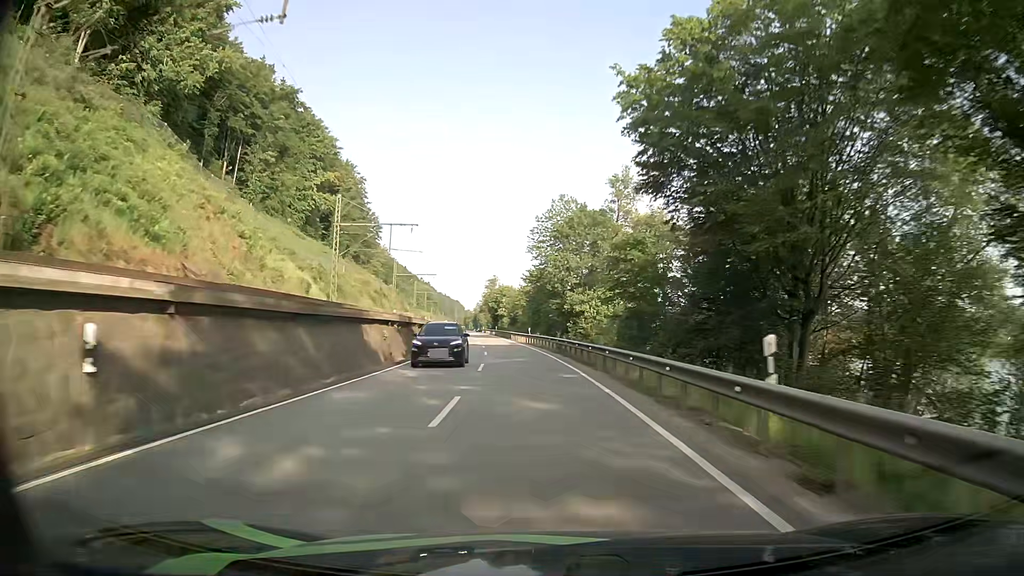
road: primary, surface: asphalt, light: Day
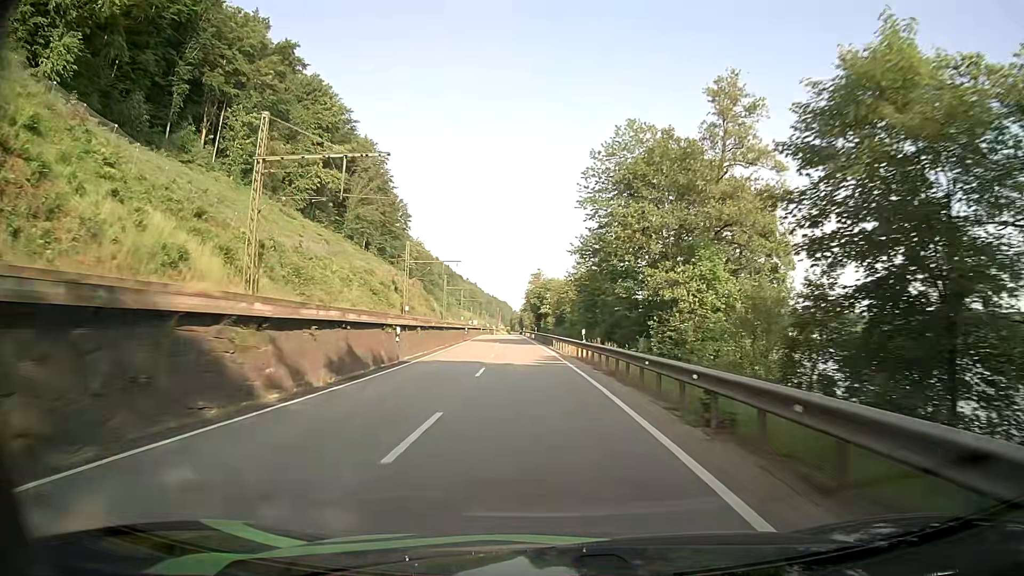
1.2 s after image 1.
(-0.9, +26.5) m; -4°
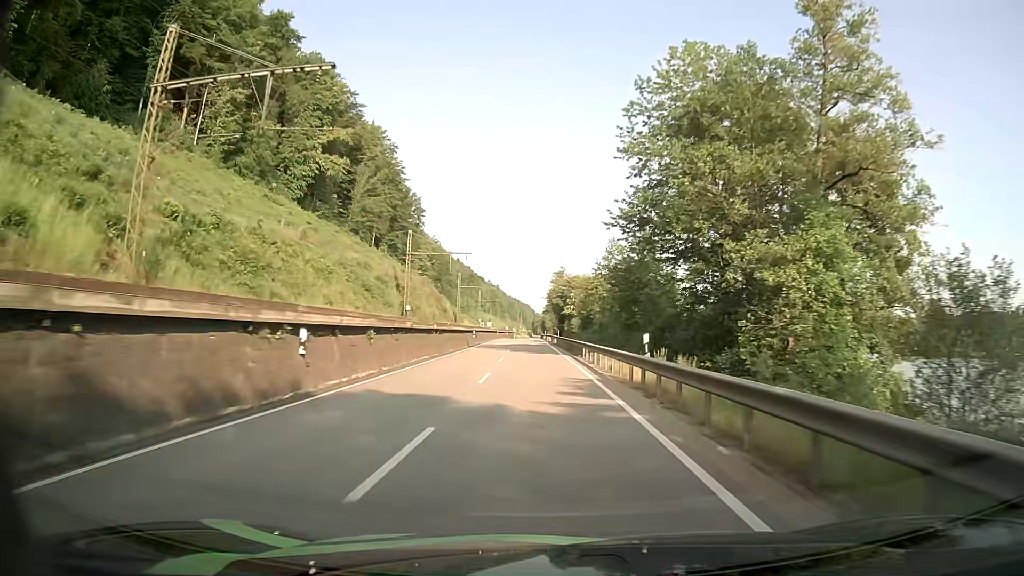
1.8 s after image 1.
(-0.2, +13.4) m; -2°
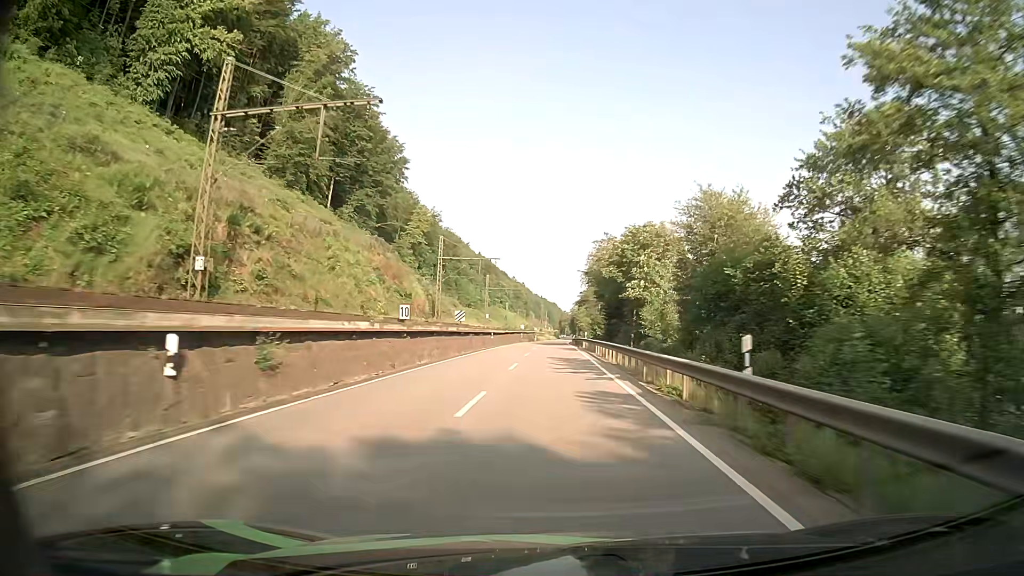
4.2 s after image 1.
(-1.7, +54.9) m; -3°
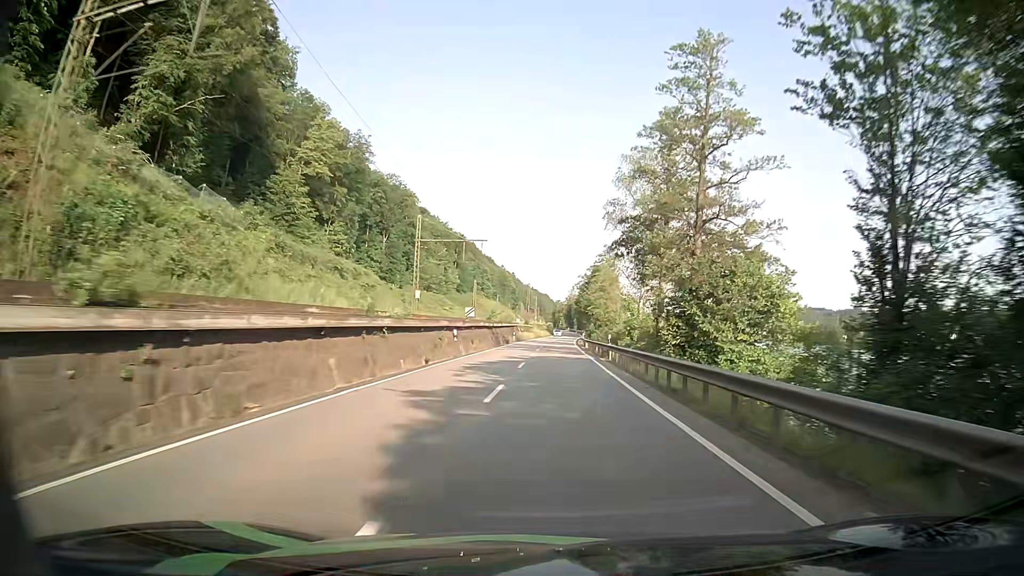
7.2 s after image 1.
(+0.8, +69.5) m; +1°
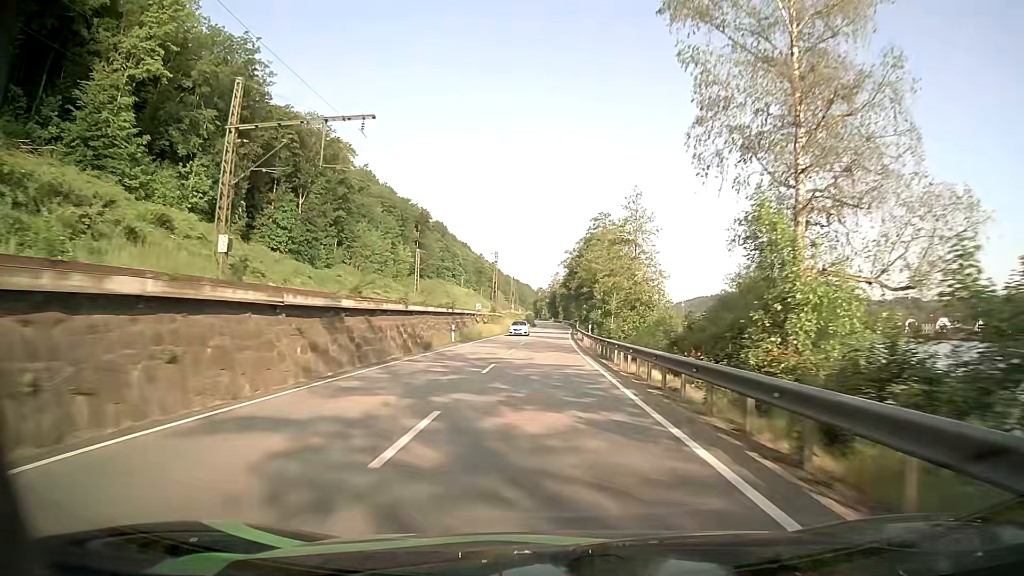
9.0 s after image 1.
(+0.5, +42.0) m; +1°
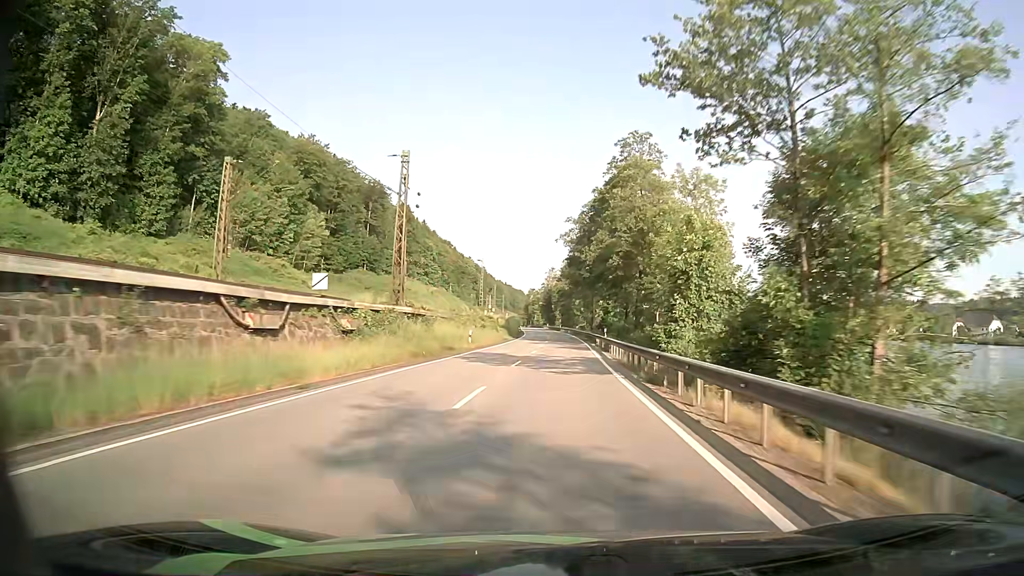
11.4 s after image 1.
(+0.2, +54.7) m; +1°
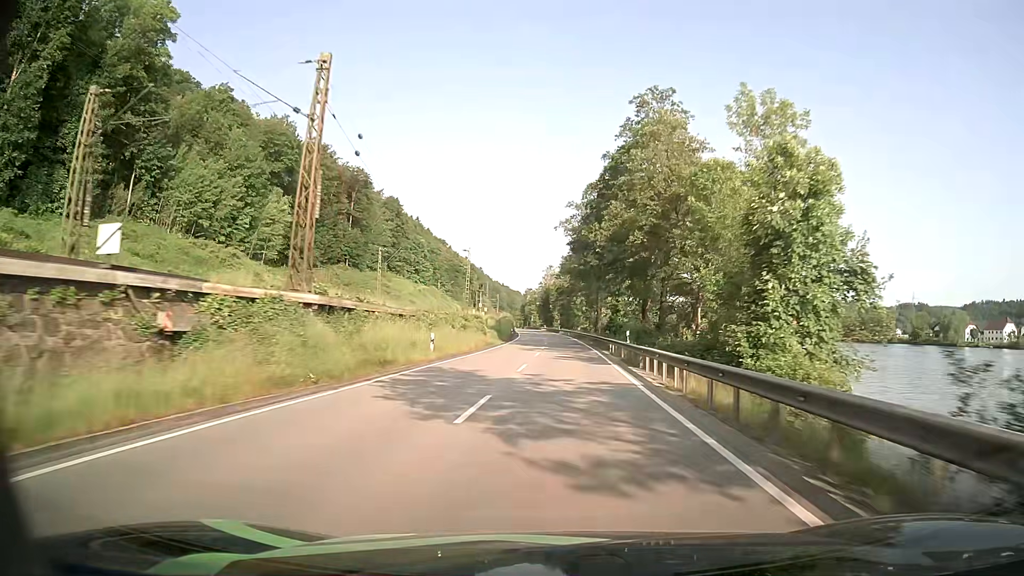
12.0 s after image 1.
(0.0, +13.6) m; 0°
(0, +10) (0, +20) (0, +30) (+1, +40) (+1, +50) (+1, +60) (+1, +70) (+1, +80) (+1, +90) (+1, +100) m
